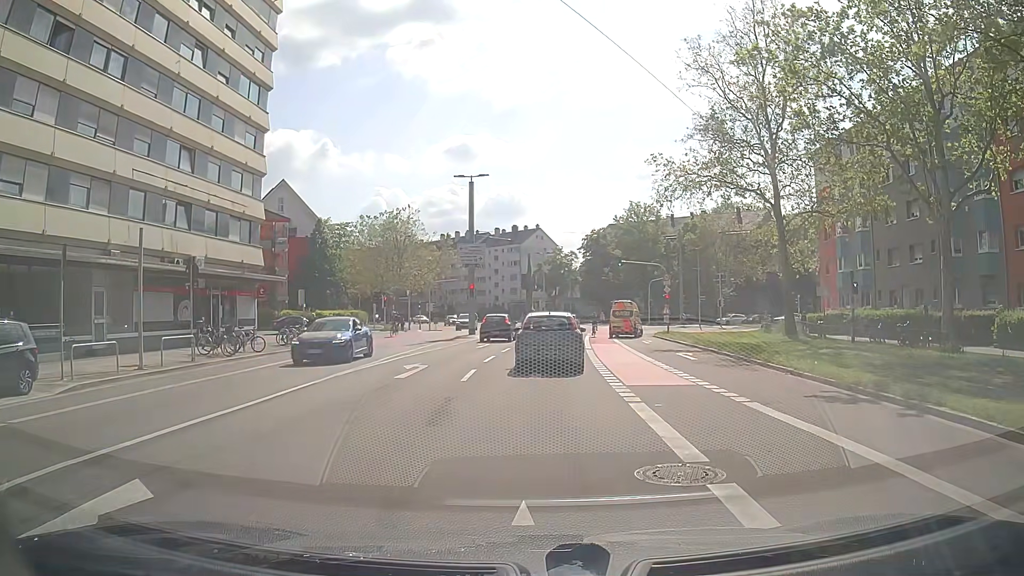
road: secondary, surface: asphalt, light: Day
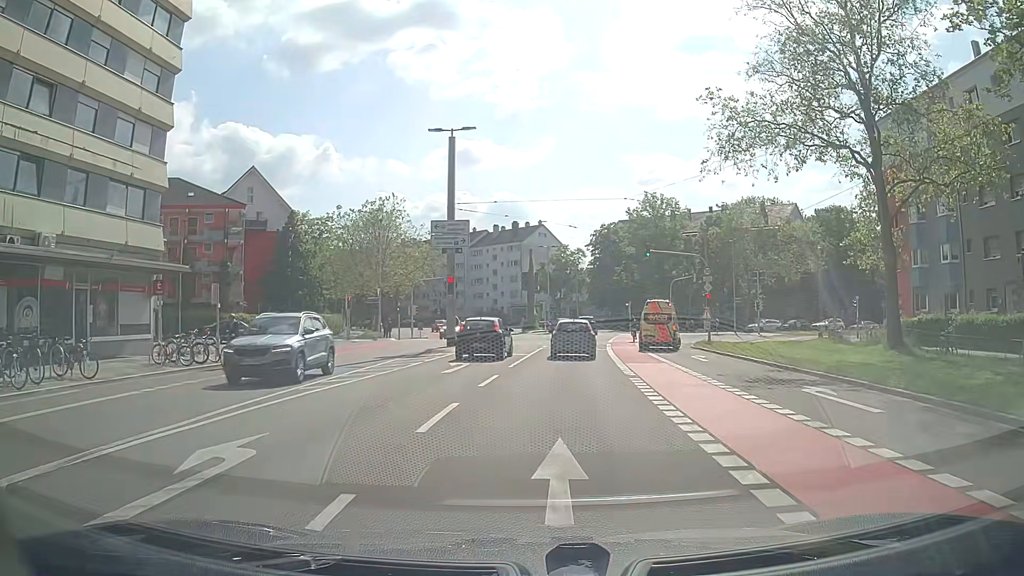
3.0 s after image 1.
(0.0, +12.7) m; +1°
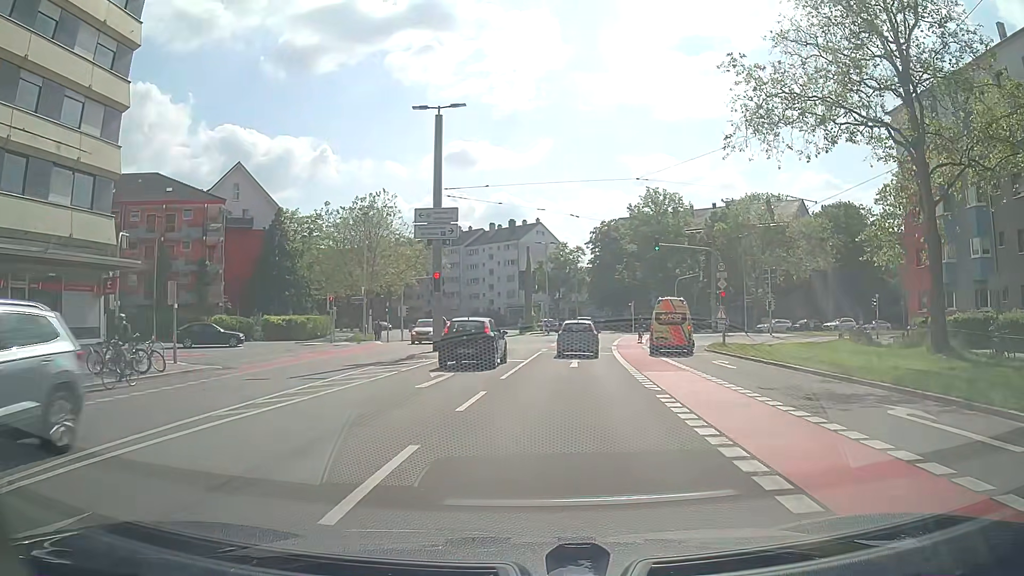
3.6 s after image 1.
(0.0, +3.9) m; 0°
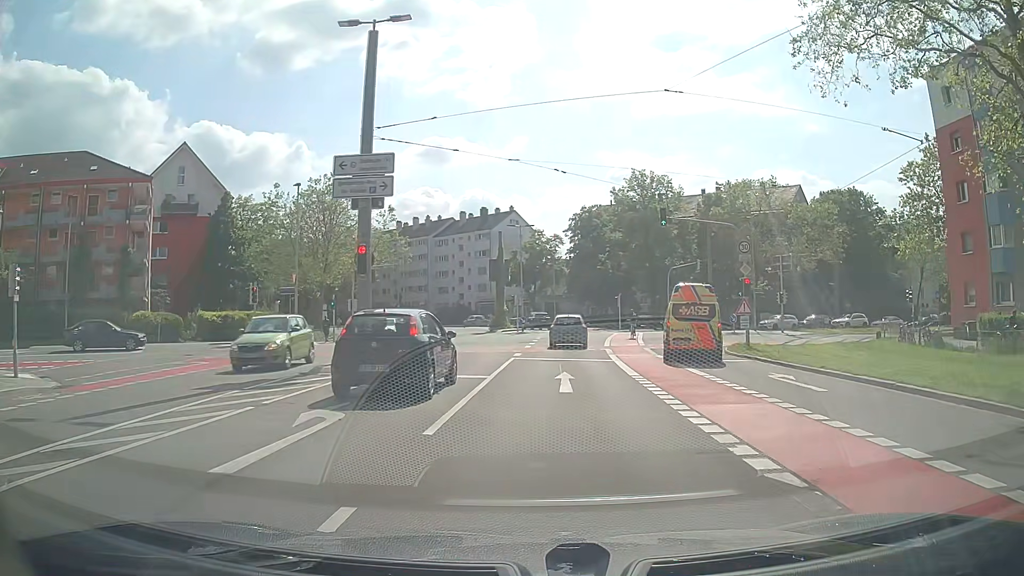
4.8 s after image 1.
(0.0, +8.7) m; +2°
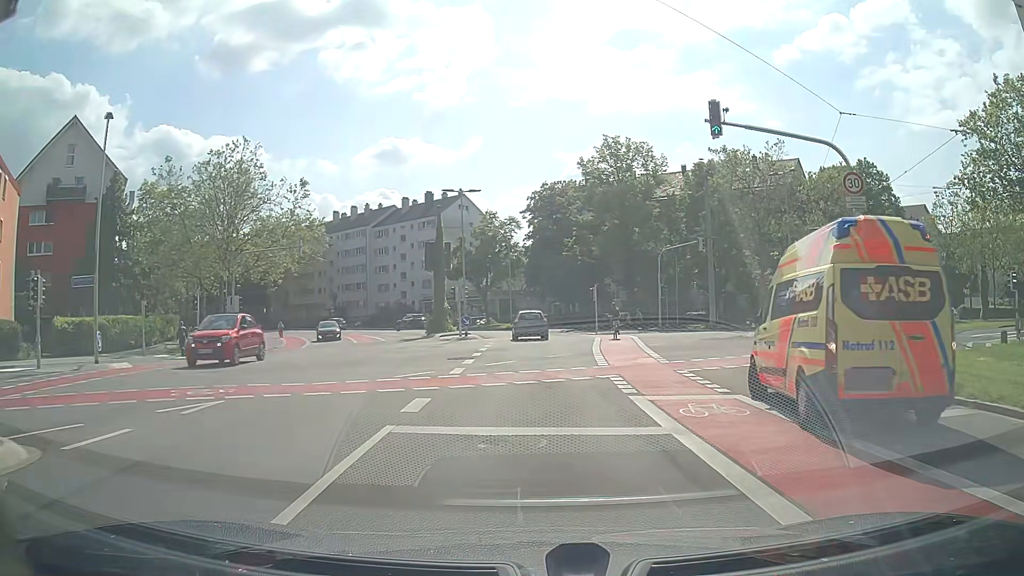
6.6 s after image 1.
(+0.3, +14.7) m; +2°
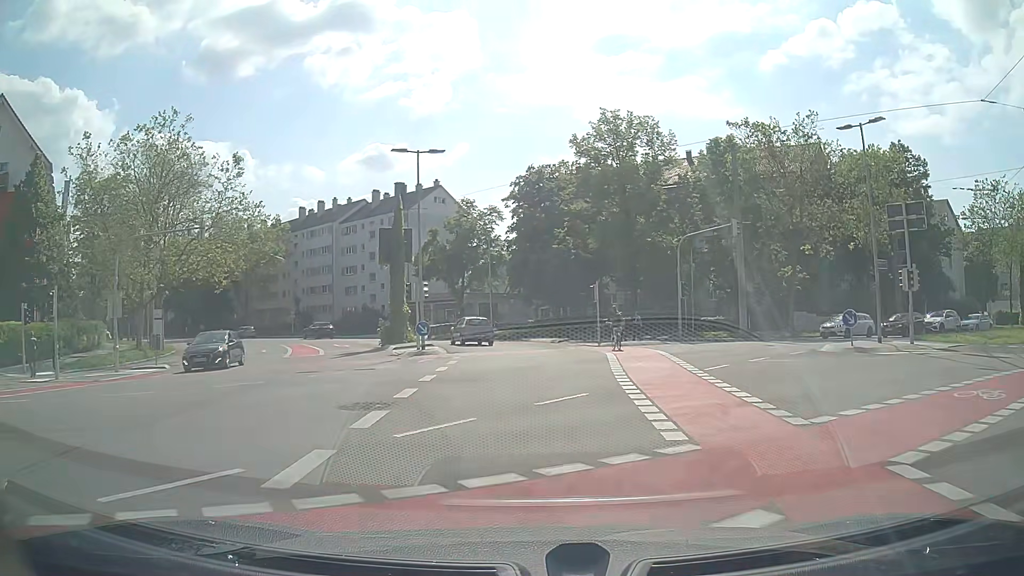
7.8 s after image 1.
(+0.2, +10.6) m; +1°
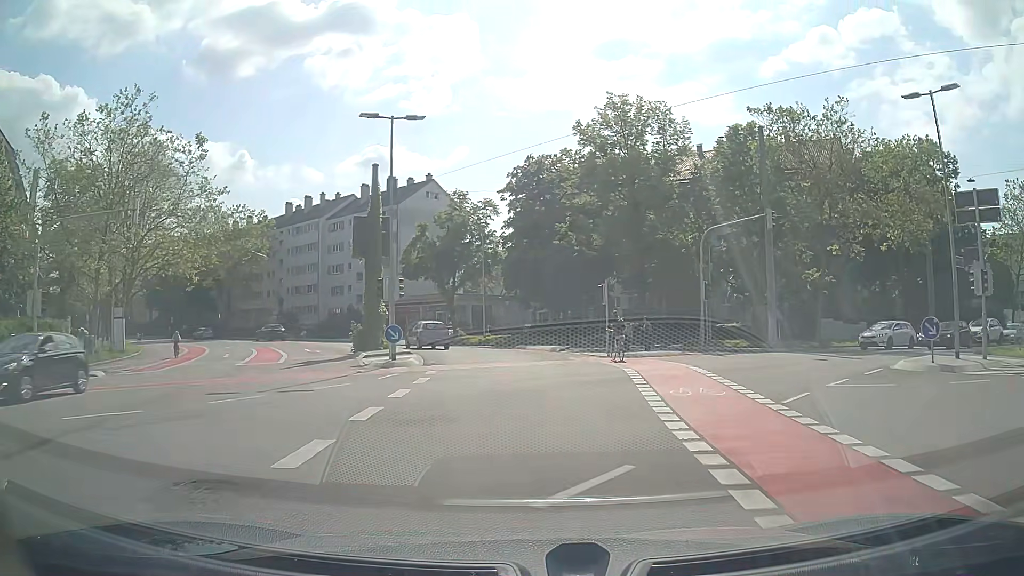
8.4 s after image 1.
(0.0, +5.4) m; 0°
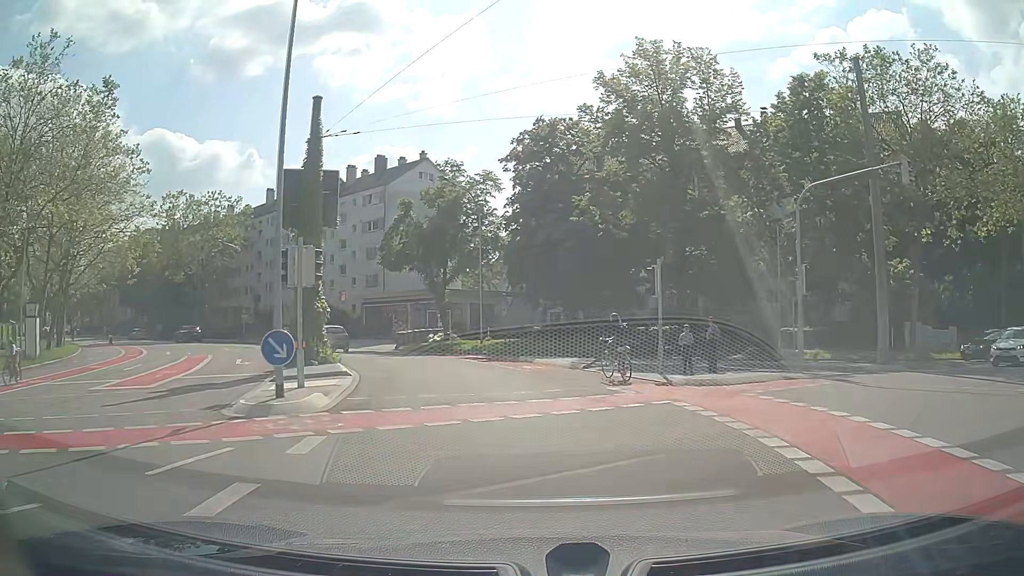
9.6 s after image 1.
(0.0, +10.9) m; -1°
(0, +10) (-2, +20) (-6, +29) (-11, +38) (-17, +46) (-23, +53) (-31, +60) (-39, +66) (-46, +73) (-54, +79) m
